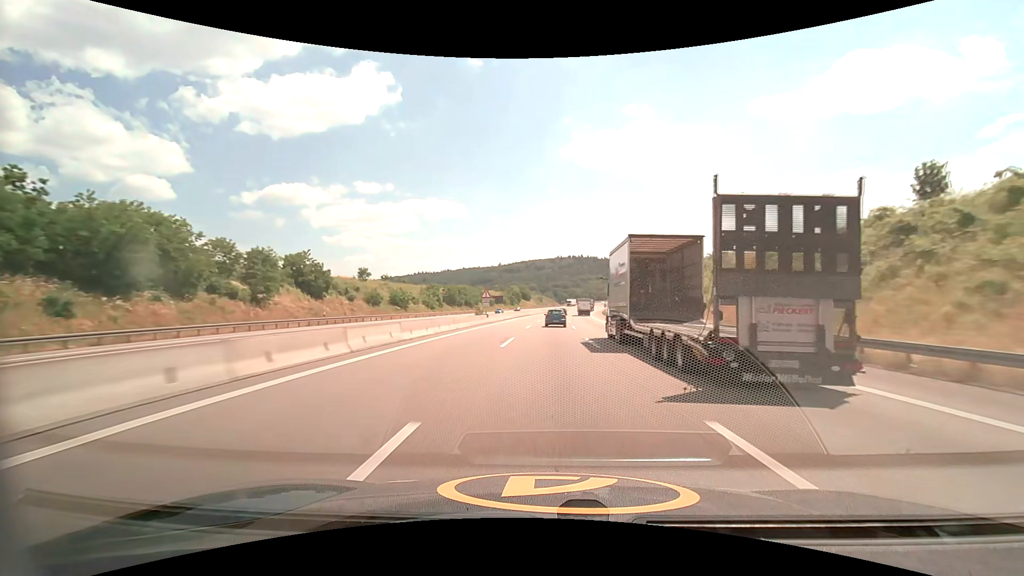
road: motorway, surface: asphalt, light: Day
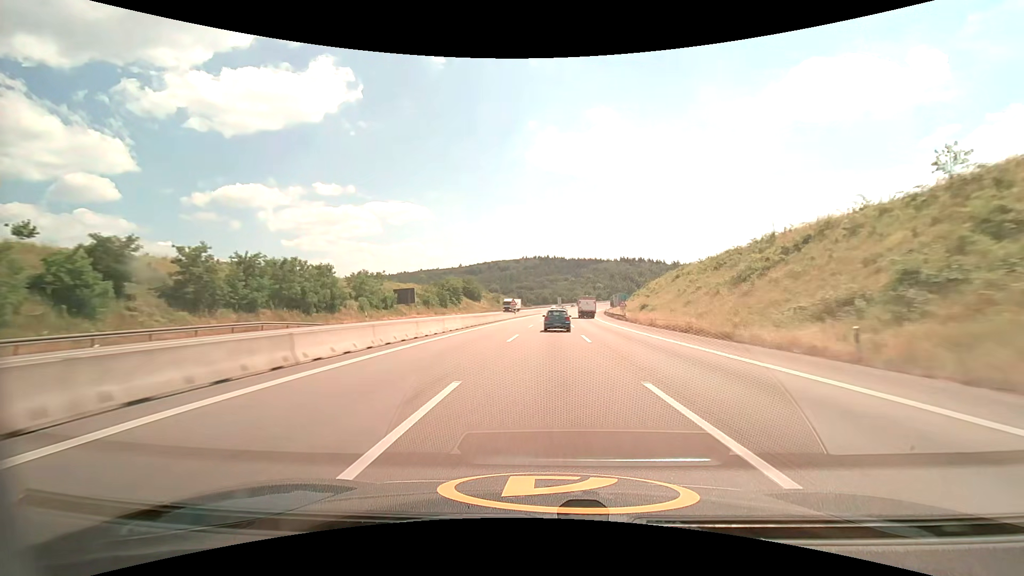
(+3.2, +86.4) m; +4°
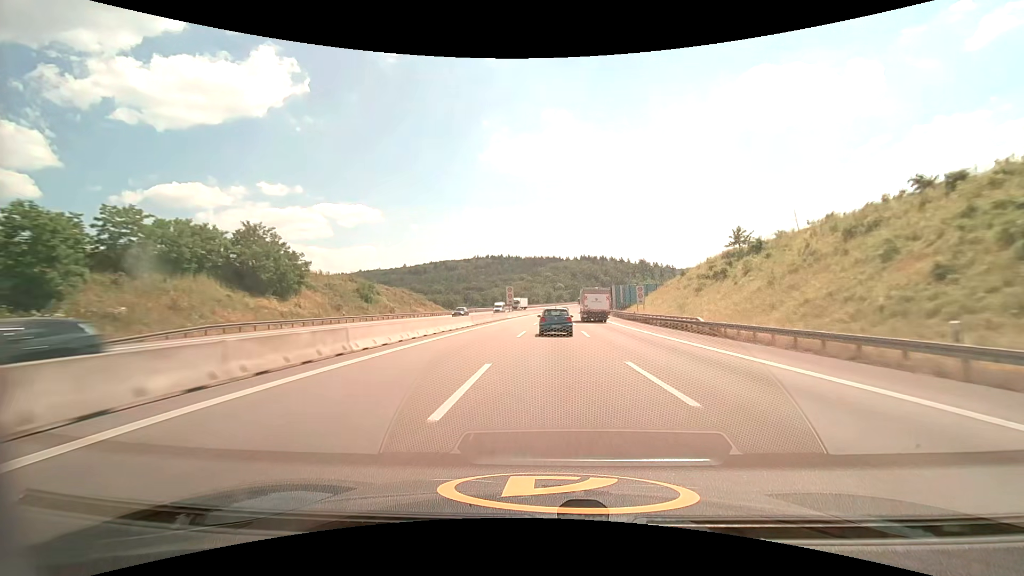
(+4.4, +103.6) m; +5°
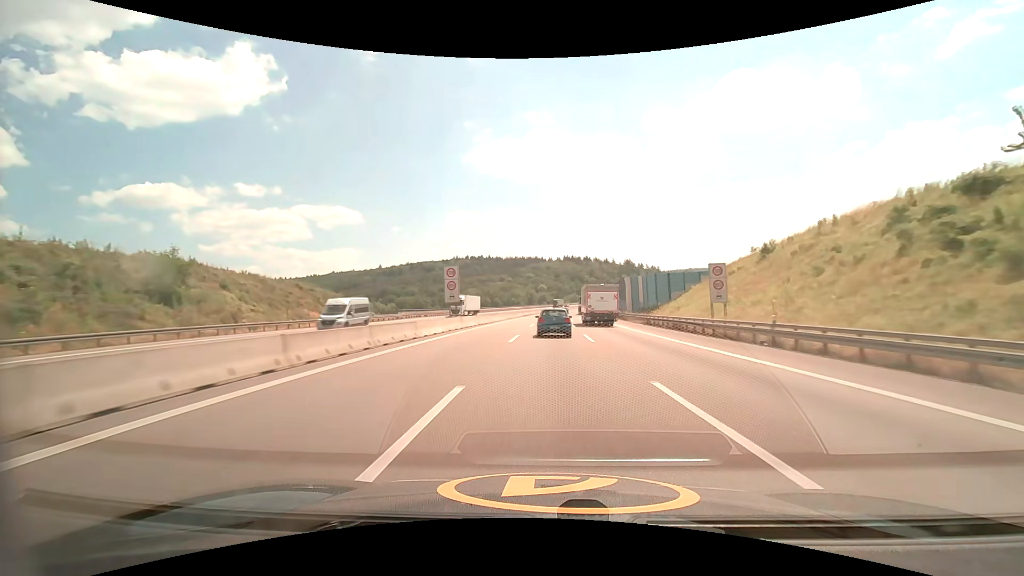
(+0.7, +39.3) m; +2°
(0, +10) (0, +20) (0, +30) (+1, +40) (+1, +50) (+1, +60) (+2, +70) (+3, +80) (+3, +90) (+4, +100) m
